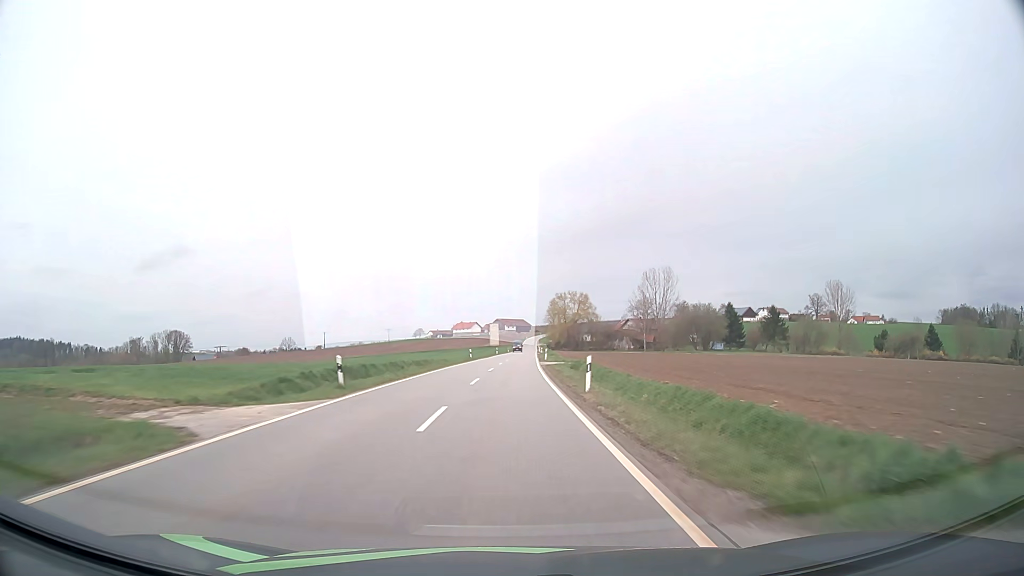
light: Day
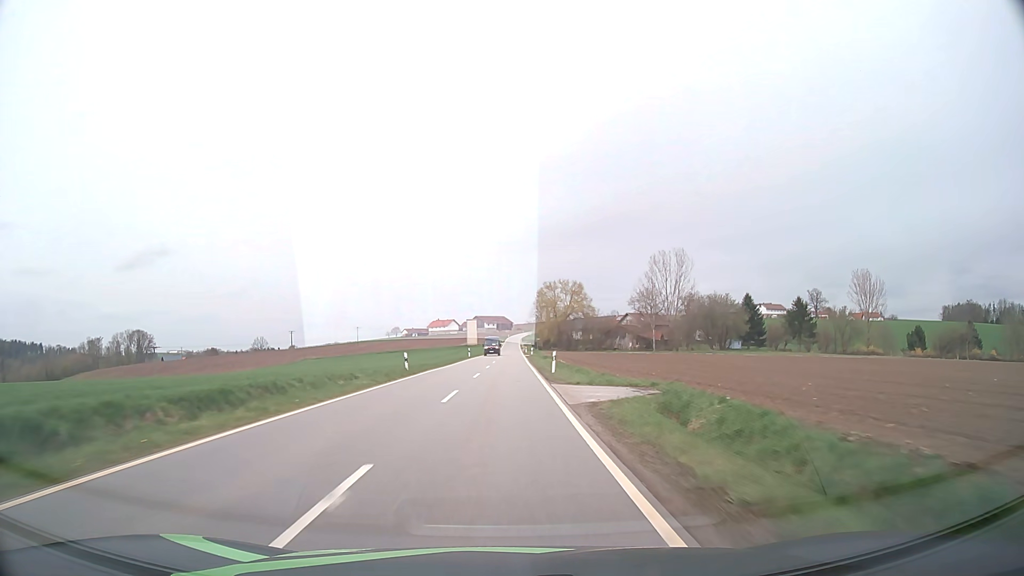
(+0.6, +31.2) m; +2°
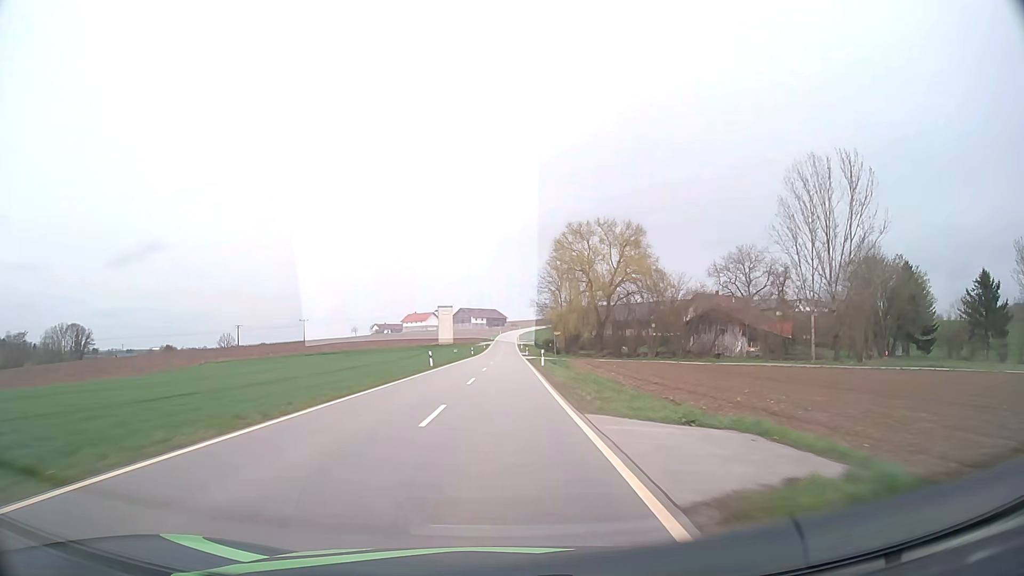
(+0.9, +77.6) m; +1°
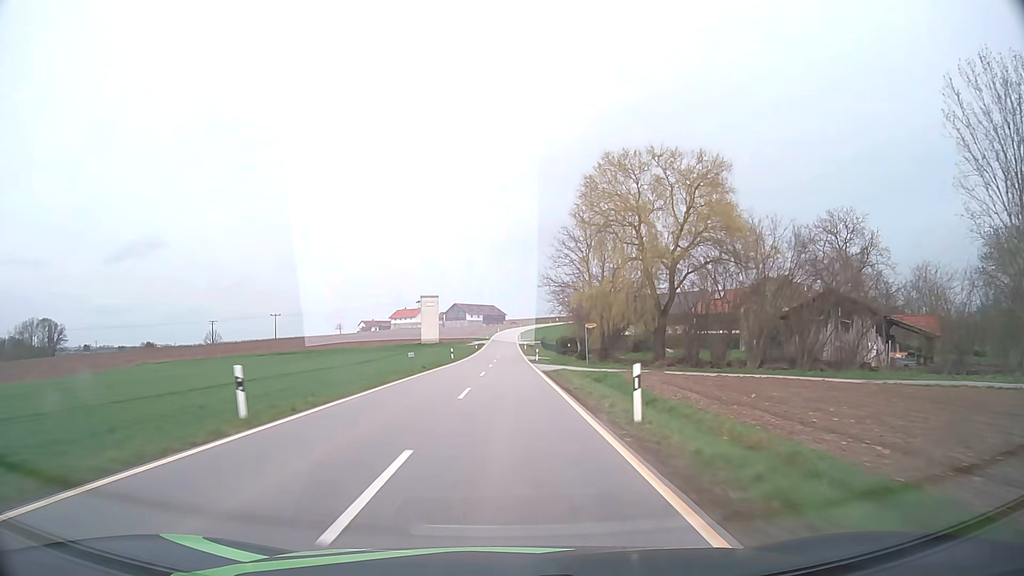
(0.0, +31.0) m; 0°
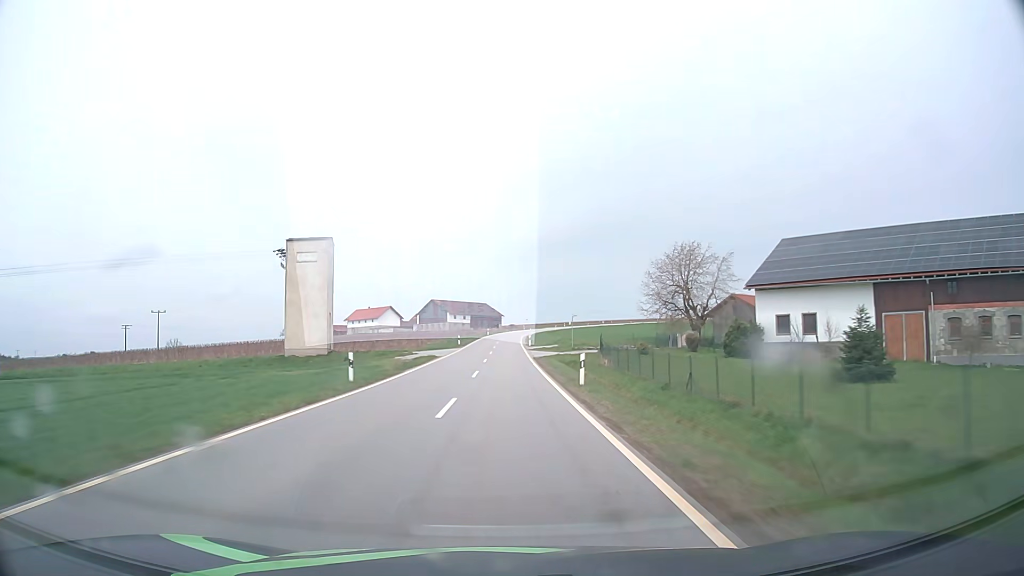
(+0.4, +78.0) m; 0°
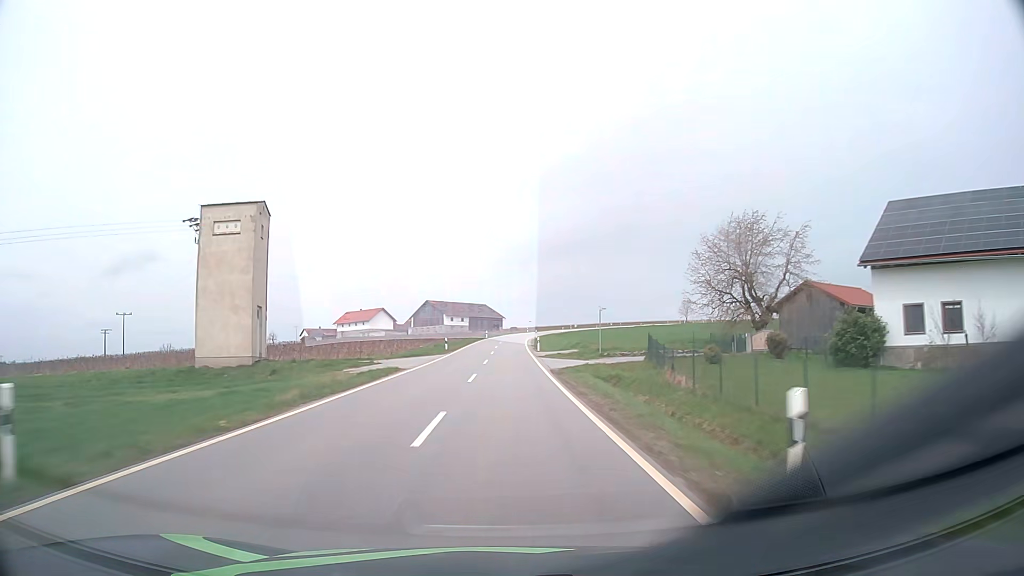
(0.0, +15.6) m; 0°
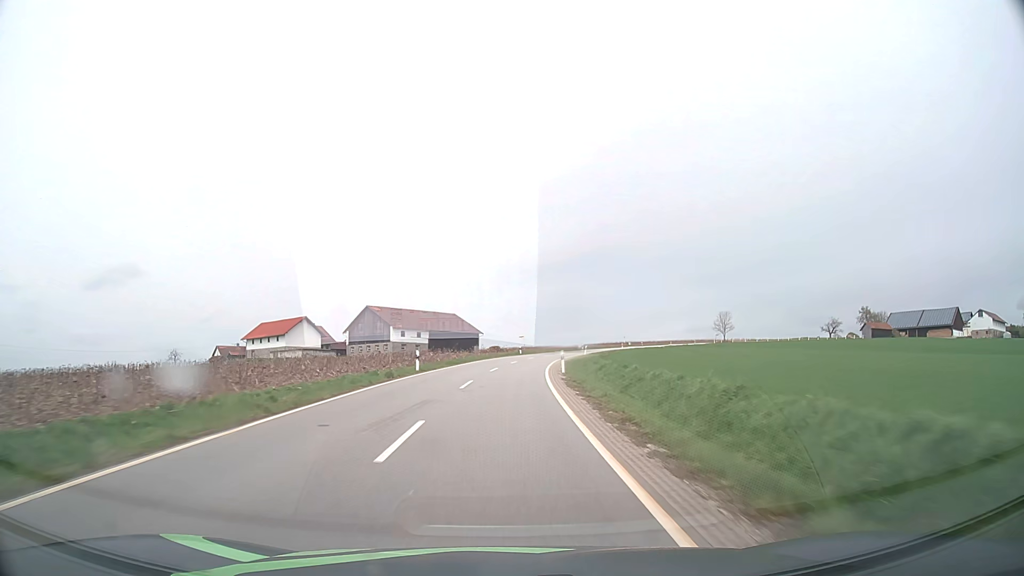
(+0.5, +61.8) m; +2°
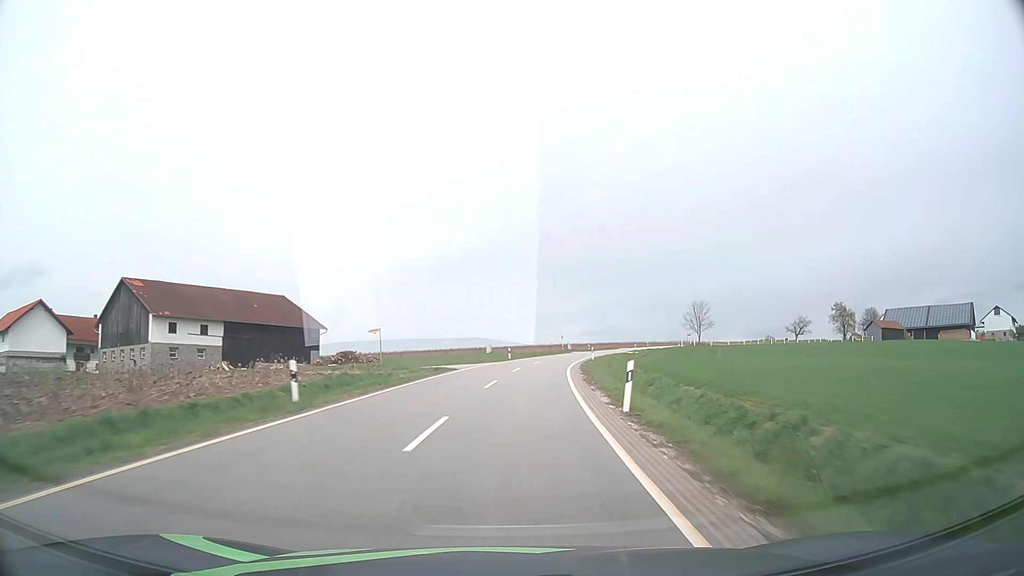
(+3.6, +59.7) m; +9°
(0, +10) (+1, +20) (+1, +30) (+3, +40) (+4, +50) (+6, +60) (+8, +69) (+10, +79) (+13, +89) (+16, +98) m
